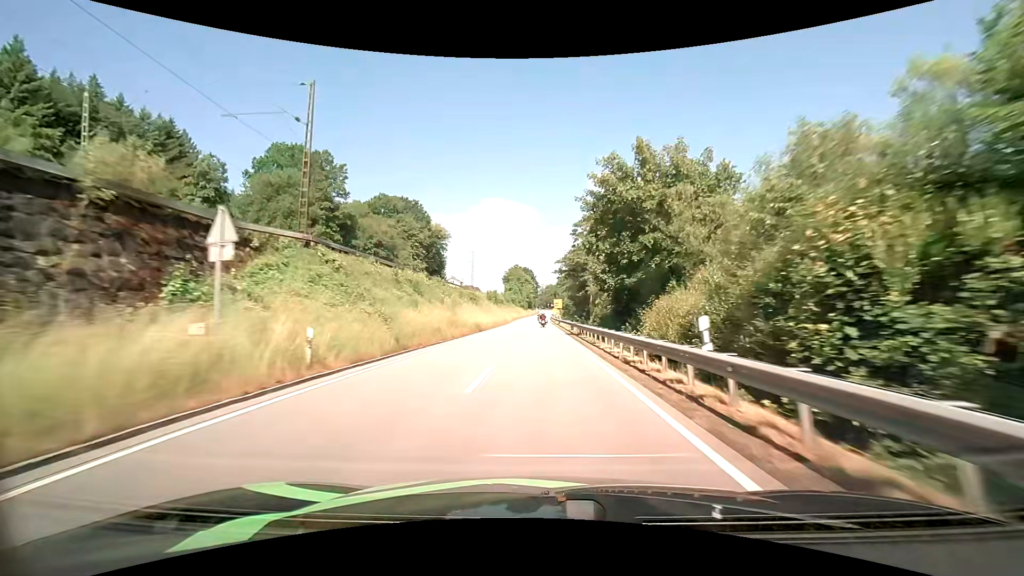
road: primary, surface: asphalt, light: Day
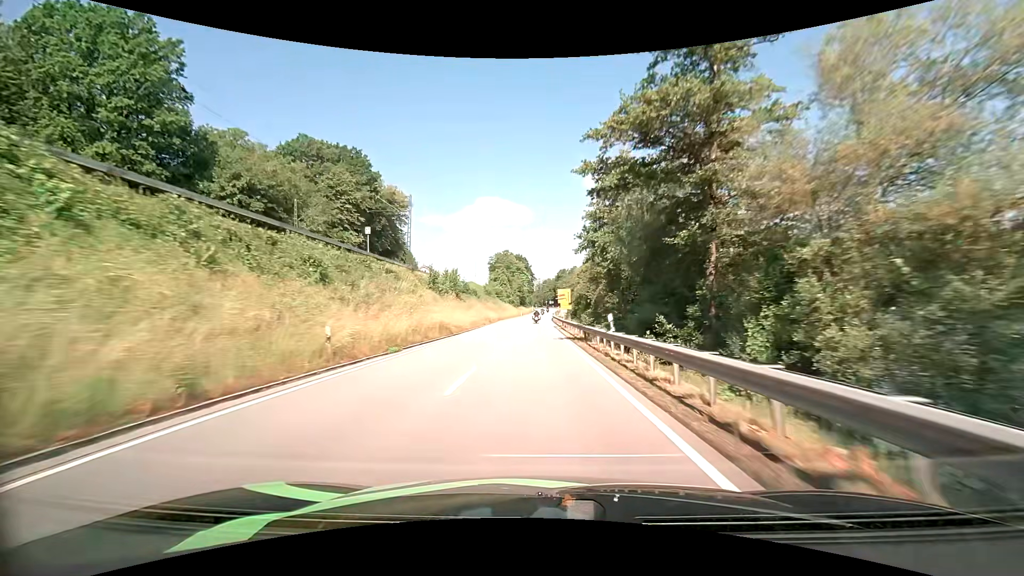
(+0.3, +48.0) m; 0°
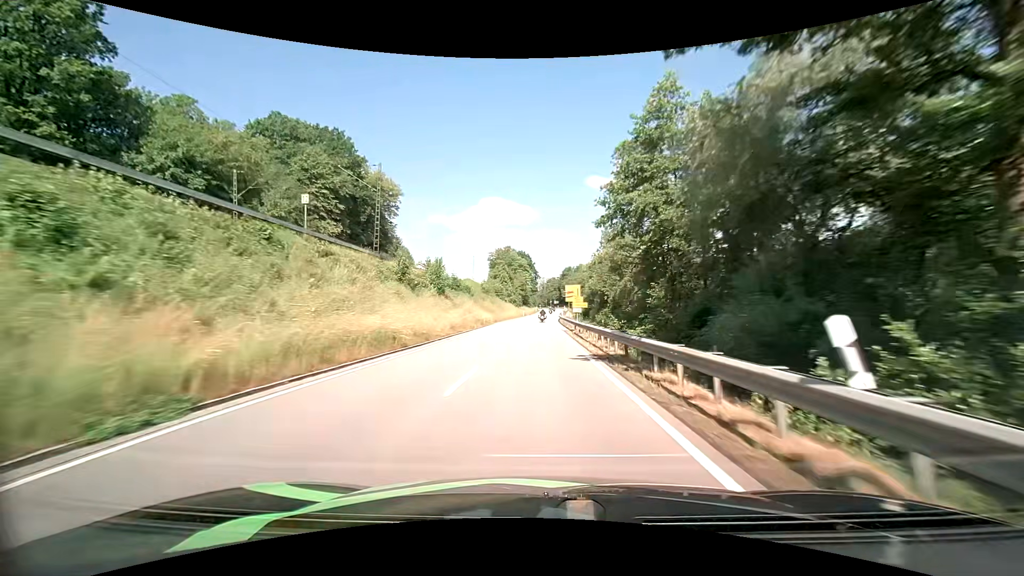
(0.0, +12.0) m; 0°
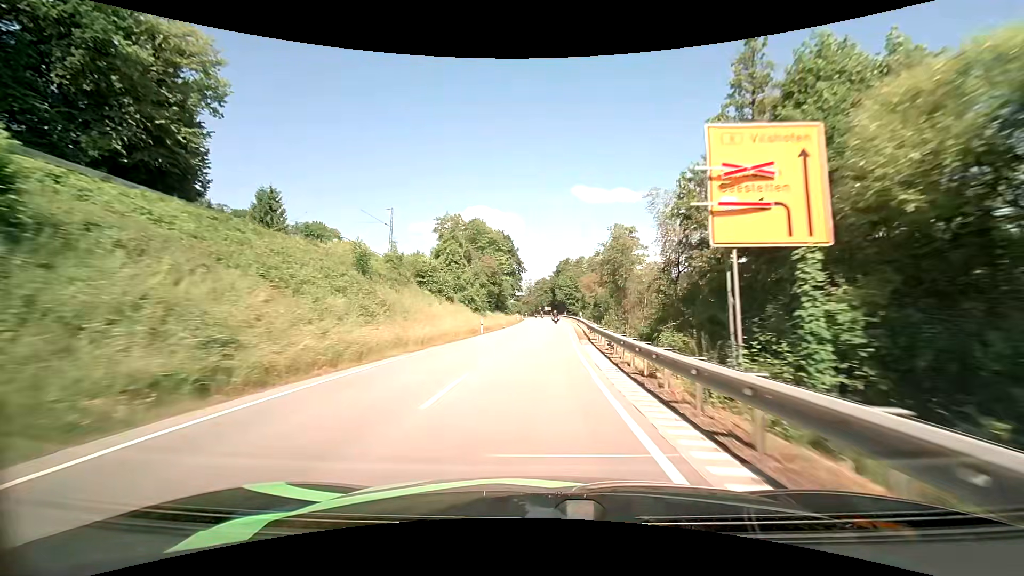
(+0.4, +60.7) m; +1°
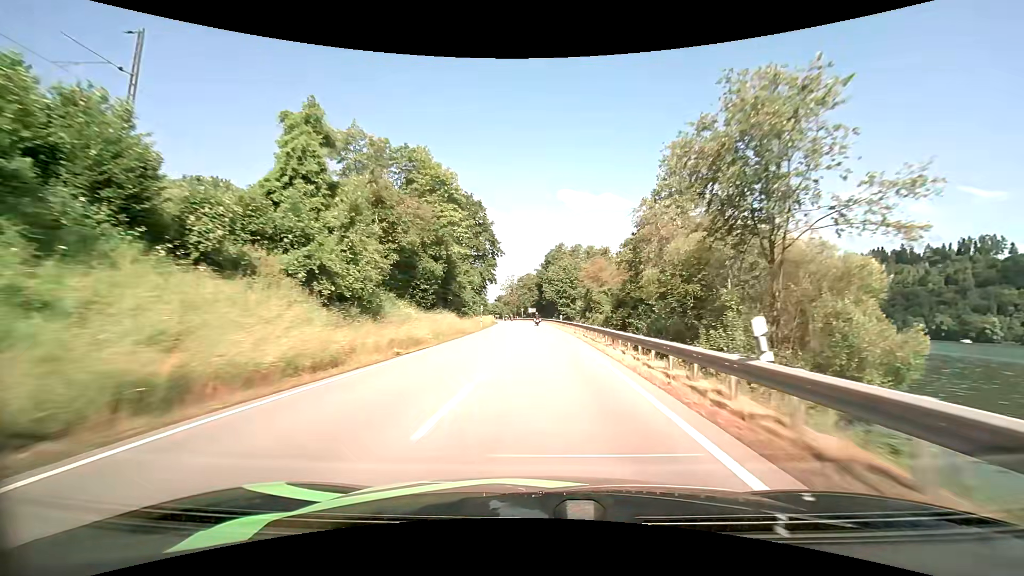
(+0.7, +37.5) m; +2°
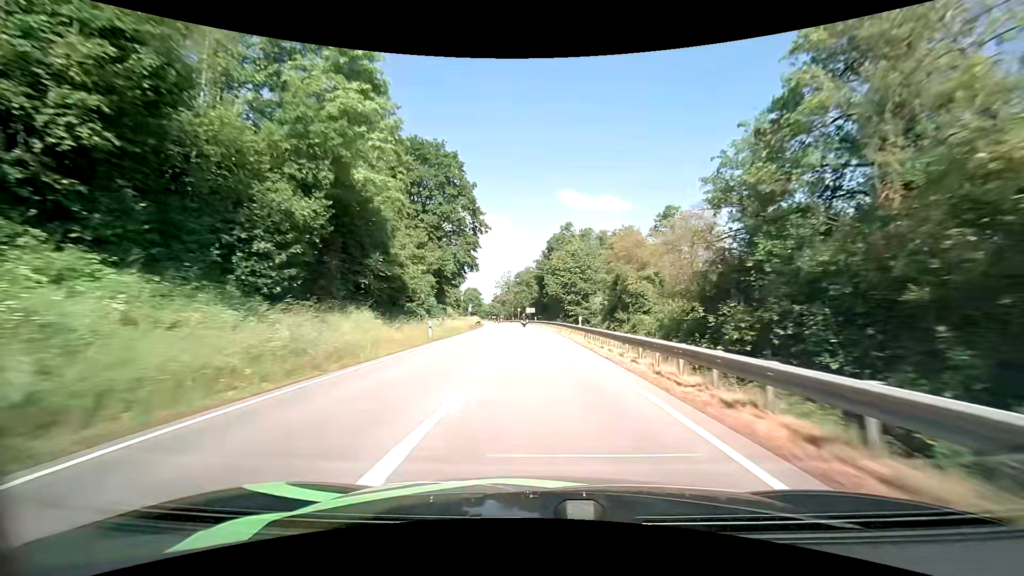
(+0.1, +25.4) m; 0°
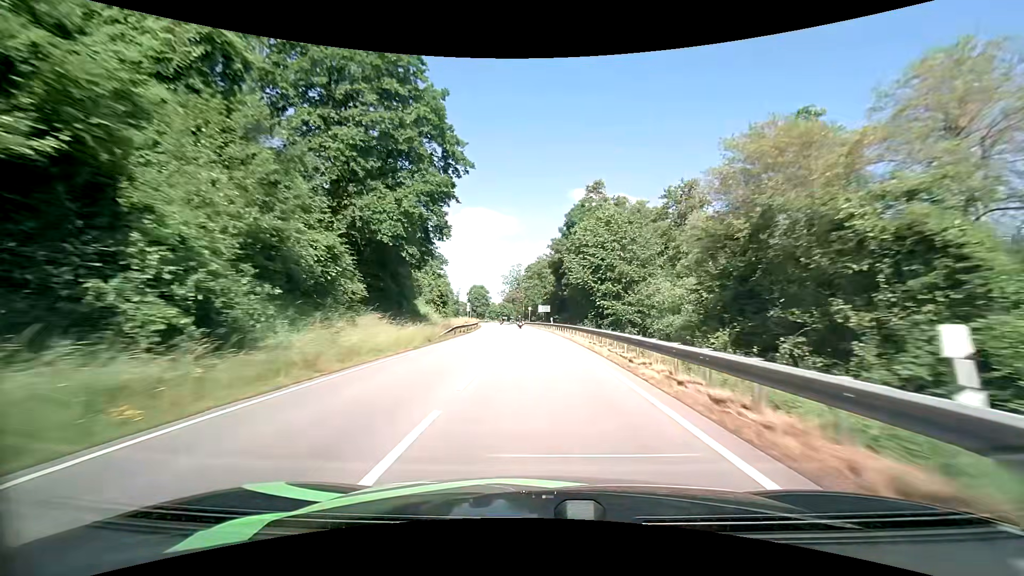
(-0.3, +25.8) m; -1°
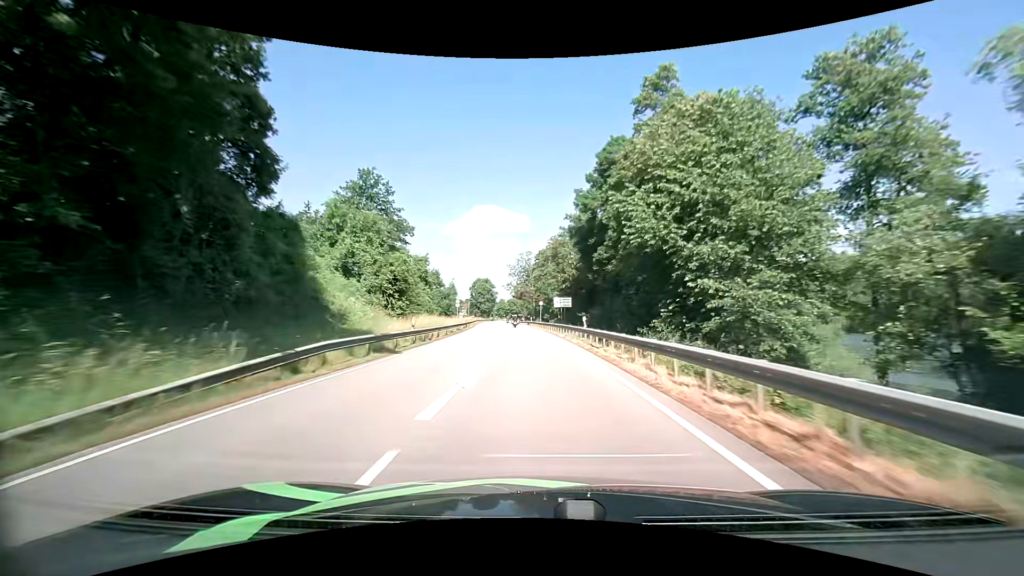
(-0.3, +26.3) m; -1°
(0, +10) (0, +20) (-1, +30) (-1, +40) (-2, +50) (-3, +60) (-4, +70) (-5, +80) (-5, +90) (-6, +100) m
